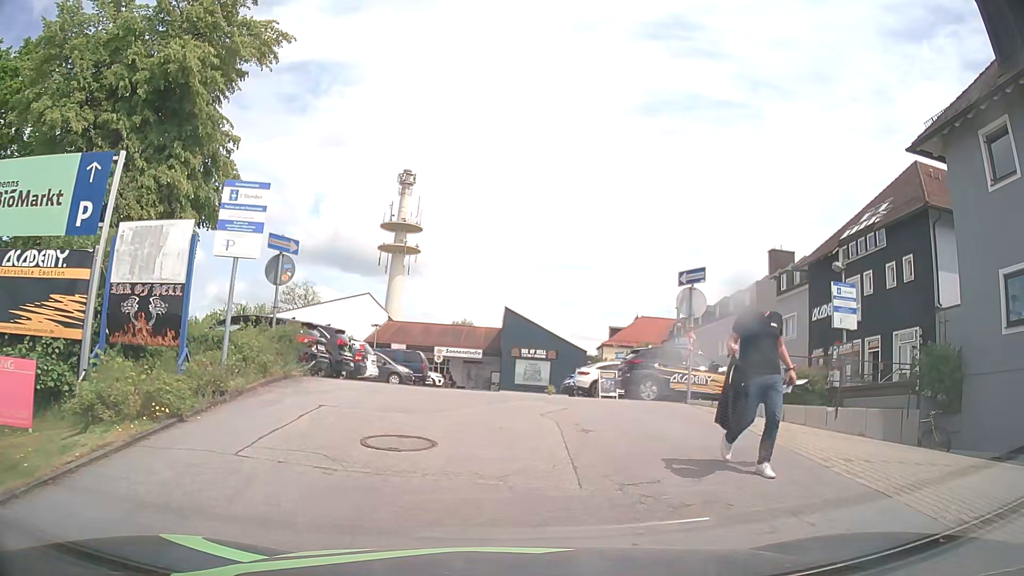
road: residential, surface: asphalt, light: Day
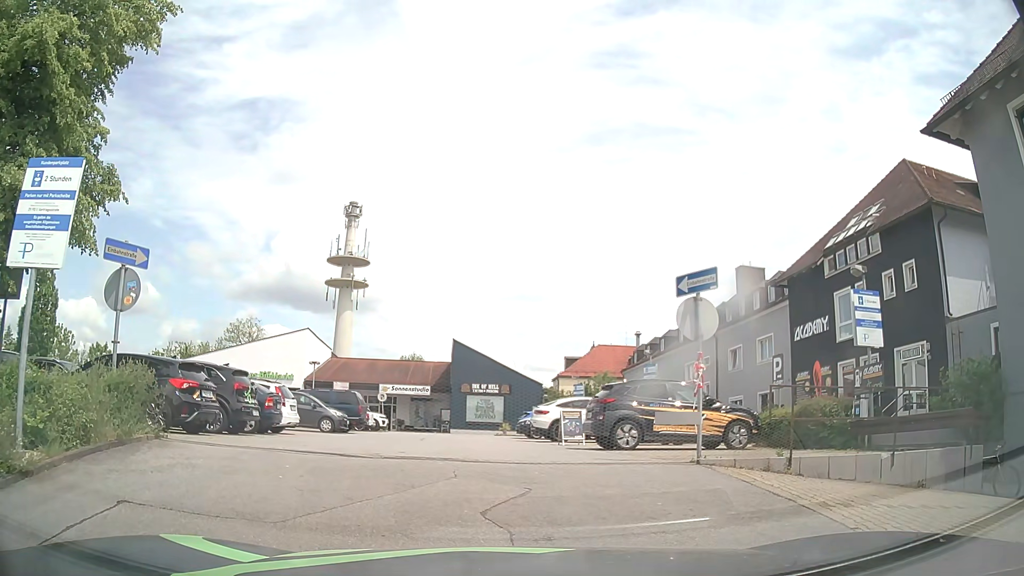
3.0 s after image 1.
(+0.2, +3.8) m; +3°
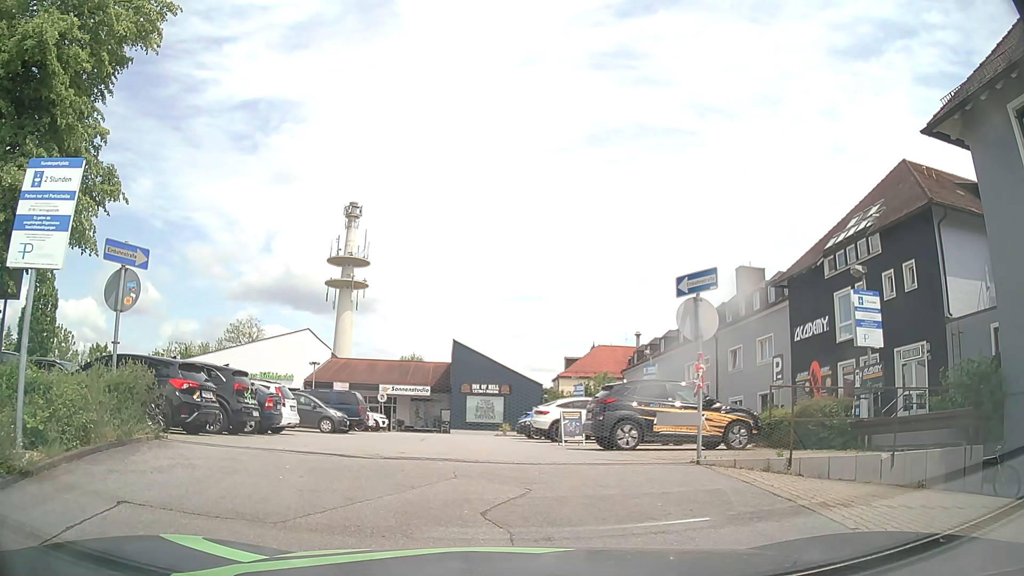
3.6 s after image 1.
(0.0, 0.0) m; 0°
